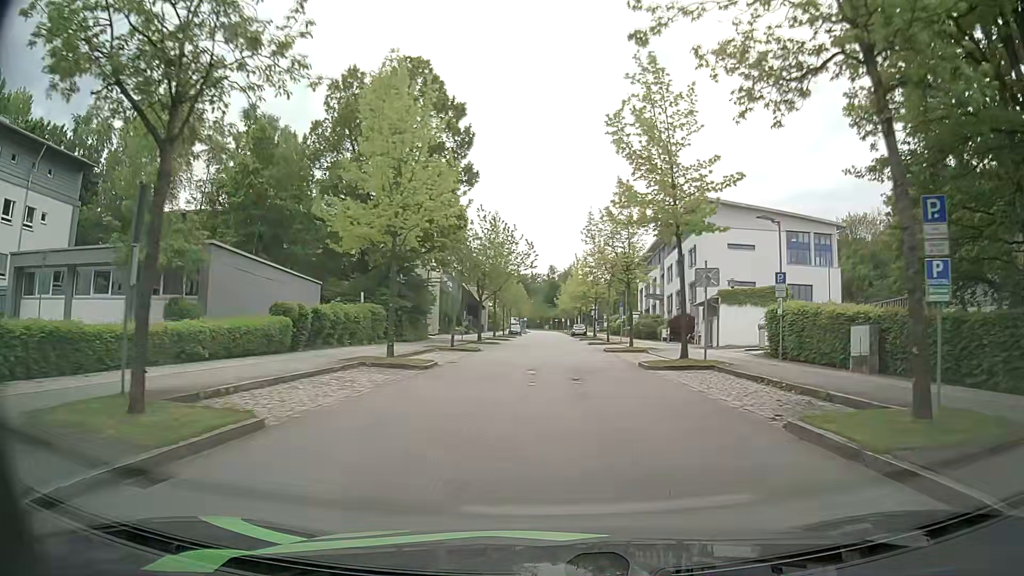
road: residential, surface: asphalt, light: Day
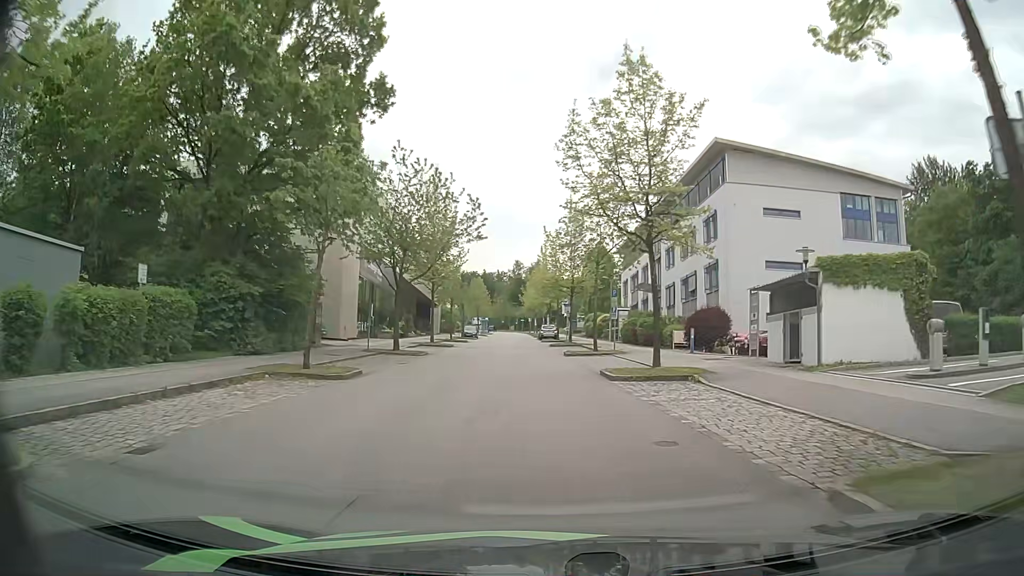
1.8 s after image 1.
(+0.7, +17.8) m; +2°
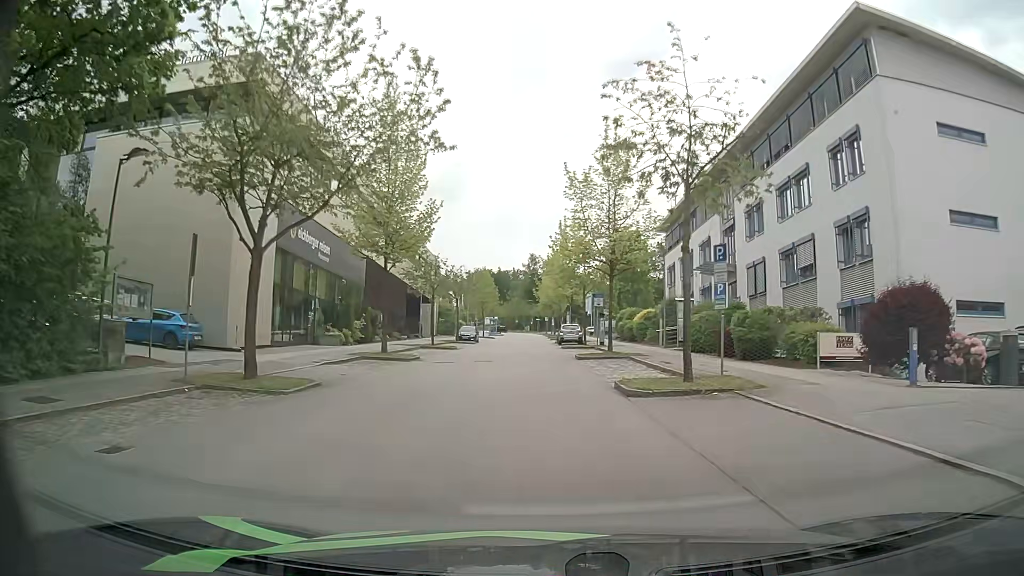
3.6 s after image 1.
(-0.1, +18.0) m; -1°
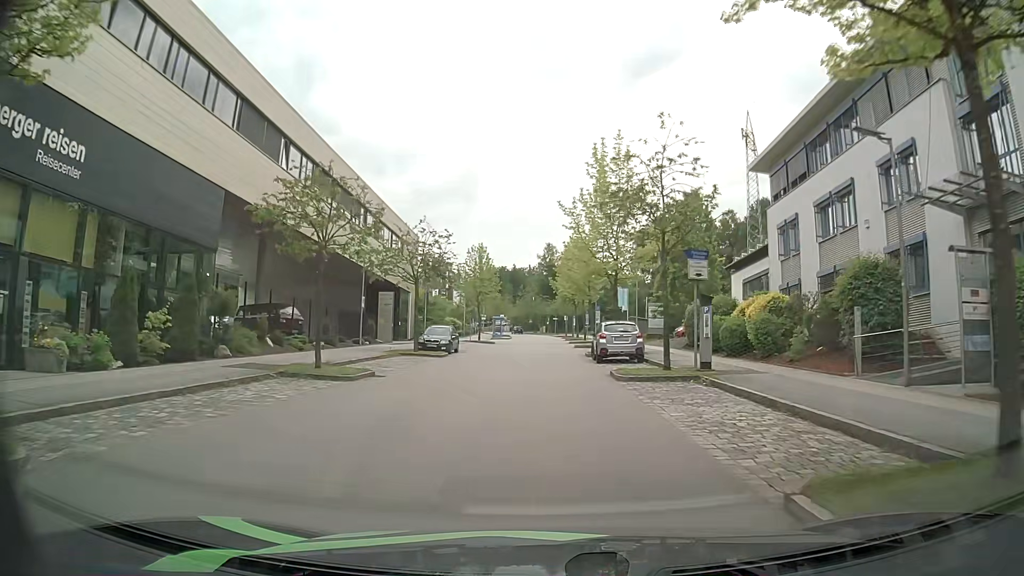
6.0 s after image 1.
(-0.3, +24.3) m; -1°
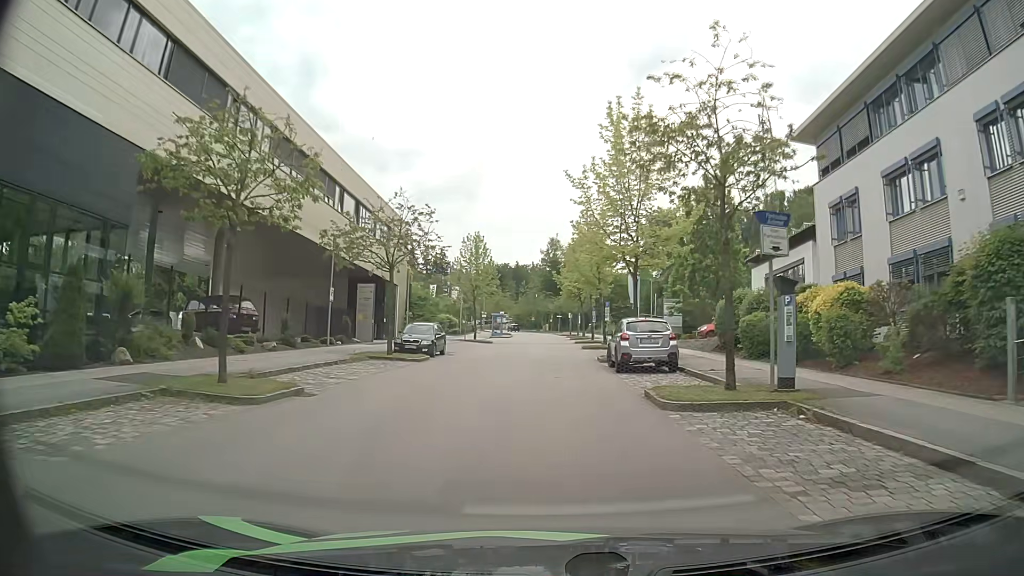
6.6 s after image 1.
(0.0, +6.1) m; -1°
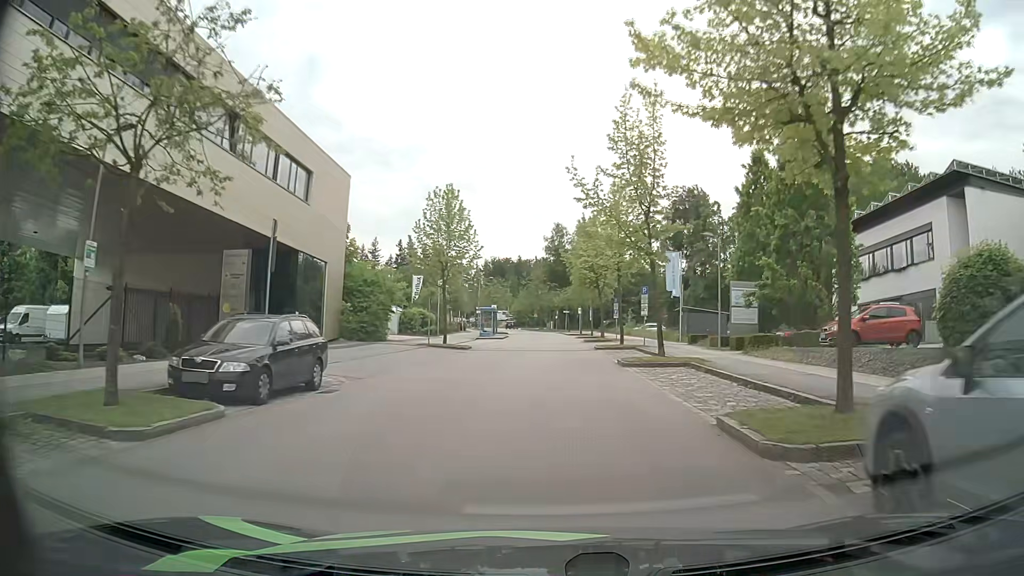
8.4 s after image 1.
(+0.2, +18.3) m; +1°
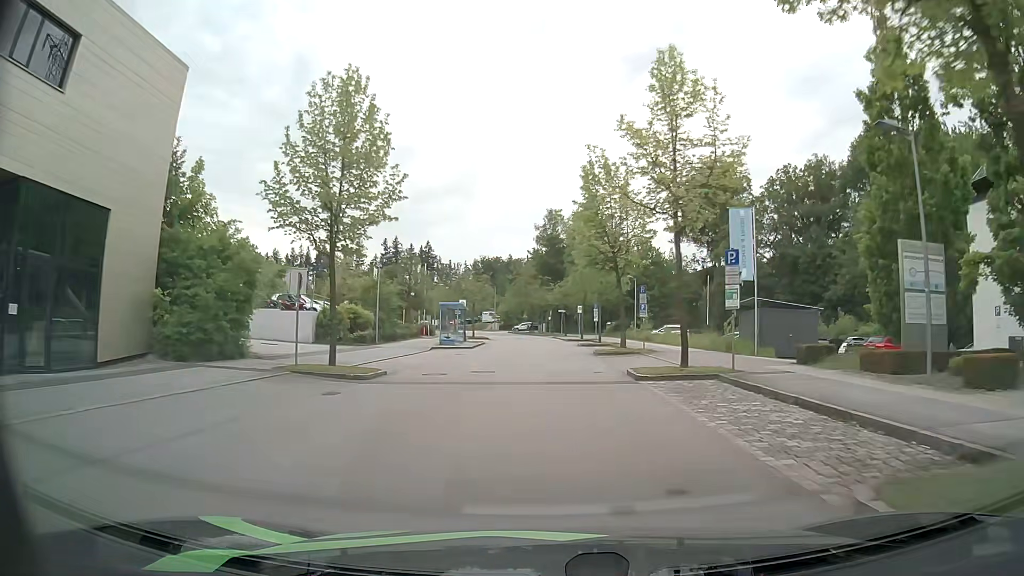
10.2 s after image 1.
(+0.2, +18.3) m; 0°
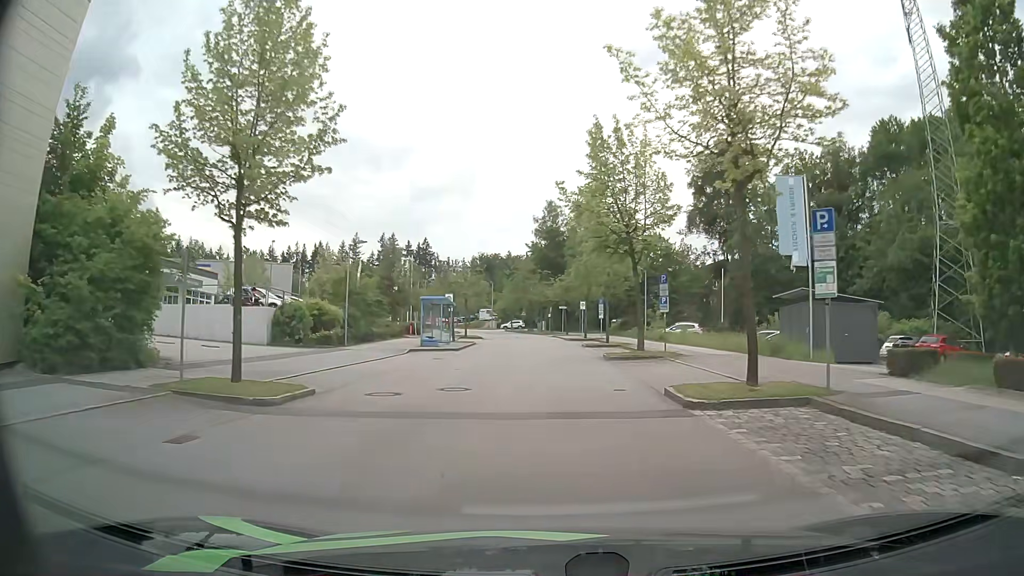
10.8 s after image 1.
(+0.1, +6.1) m; +1°
(0, +10) (0, +20) (0, +30) (0, +40) (-1, +50) (-1, +60) (-2, +70) (-4, +80) (-6, +90) (-8, +99) m
